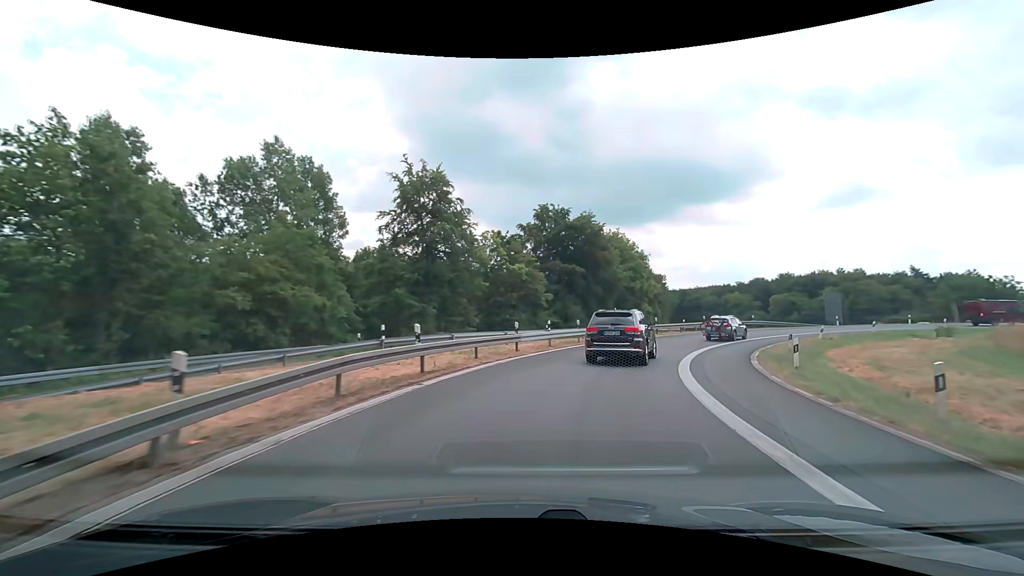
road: motorway_link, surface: asphalt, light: Day
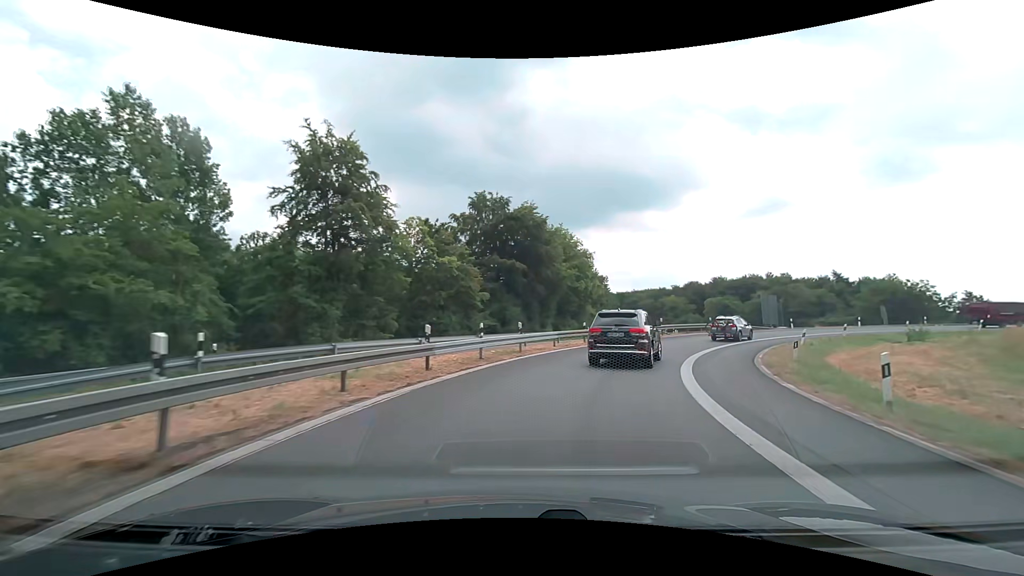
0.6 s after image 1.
(+0.5, +7.3) m; +7°
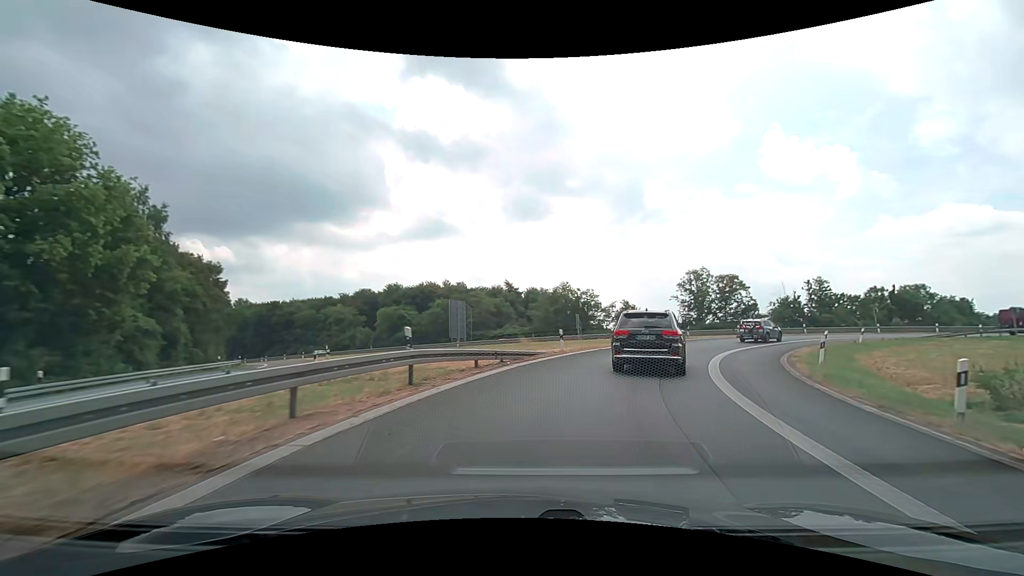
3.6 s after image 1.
(+10.8, +33.6) m; +36°
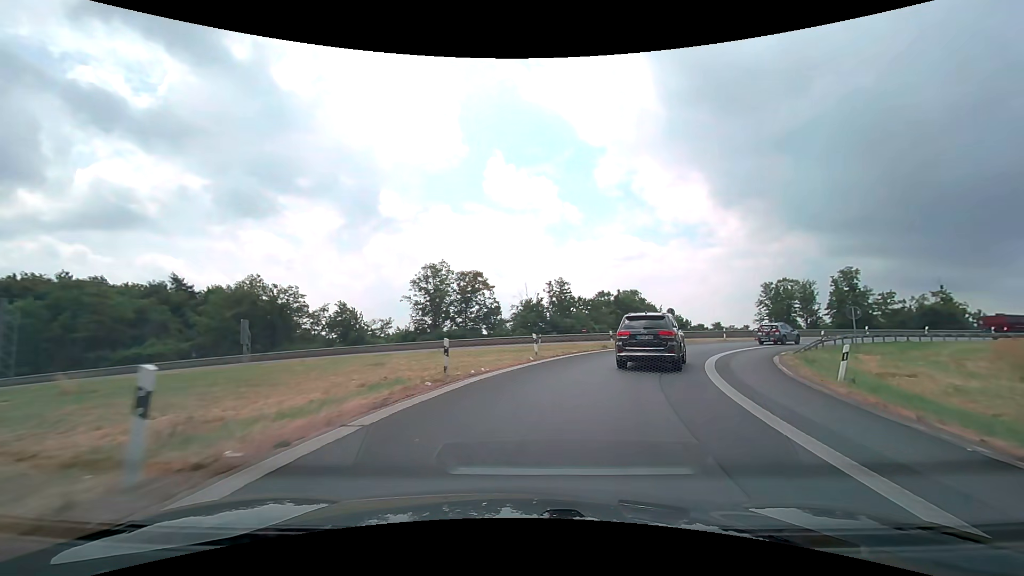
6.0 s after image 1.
(+6.9, +26.5) m; +30°
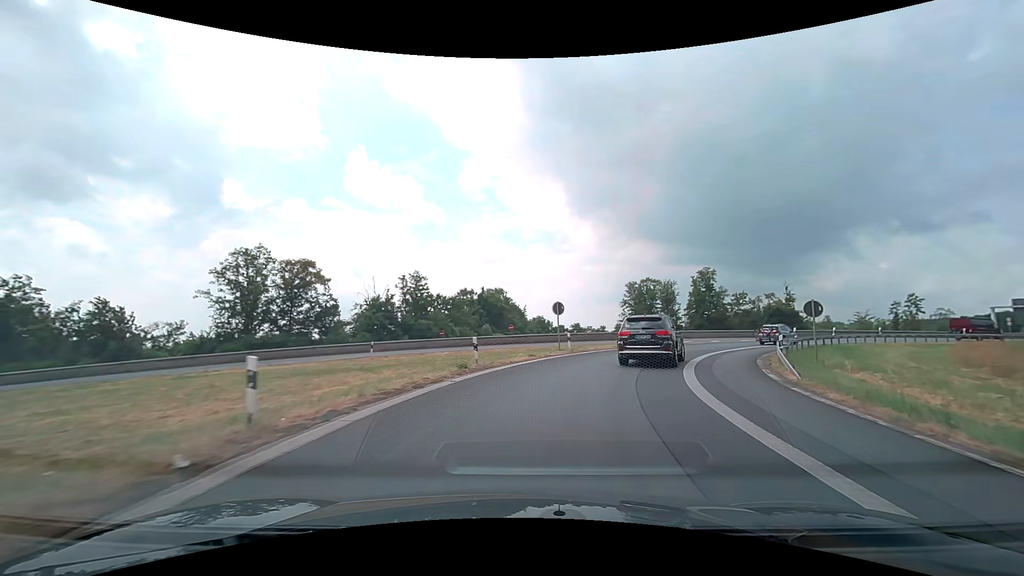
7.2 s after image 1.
(+1.8, +13.7) m; +15°
(+1, +10) (+4, +20) (+8, +29) (+14, +37) (+21, +44) (+29, +49) (+38, +54) (+47, +58) (+56, +62) (+66, +66) m
